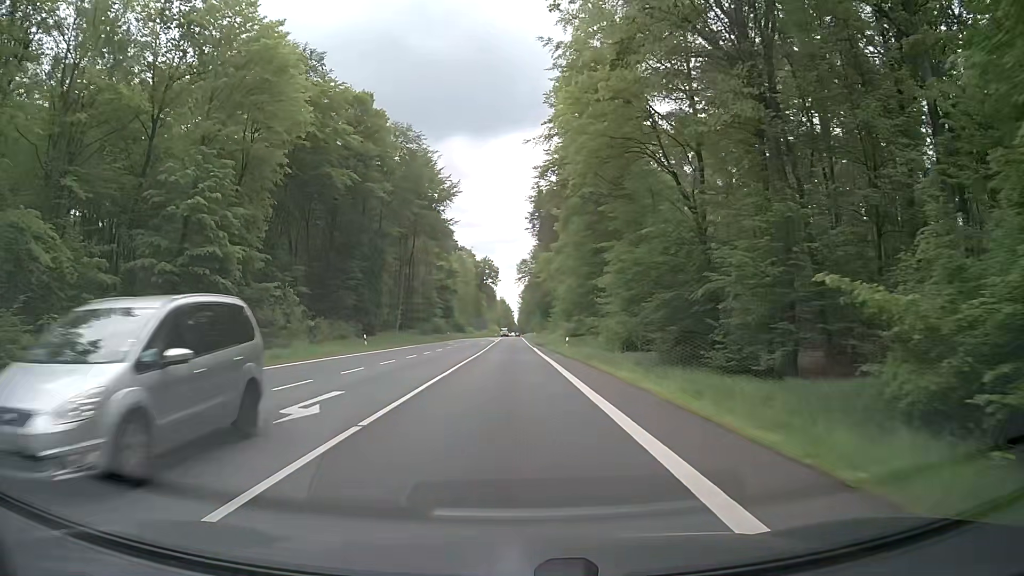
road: primary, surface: asphalt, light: Day
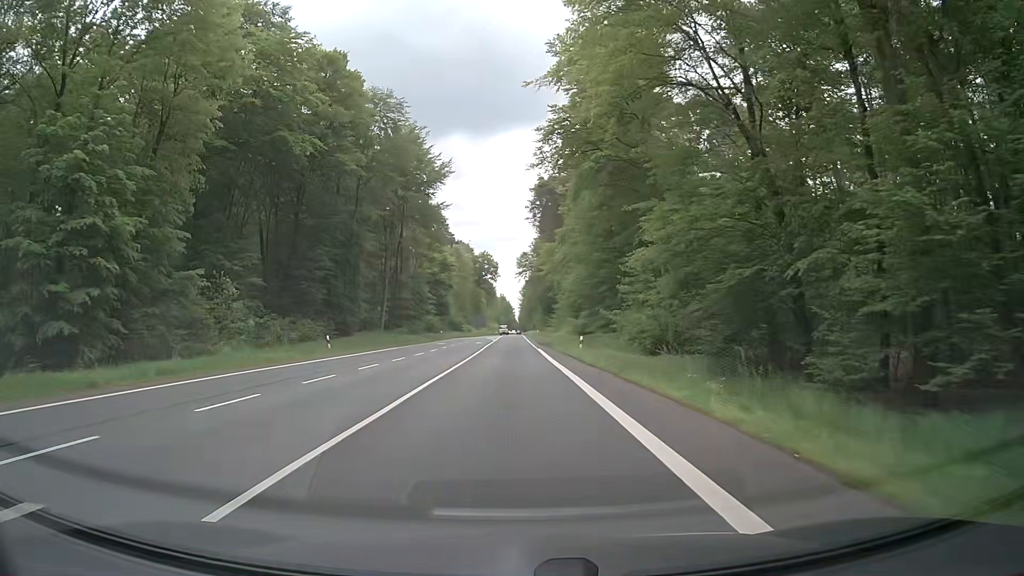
(0.0, +10.1) m; 0°
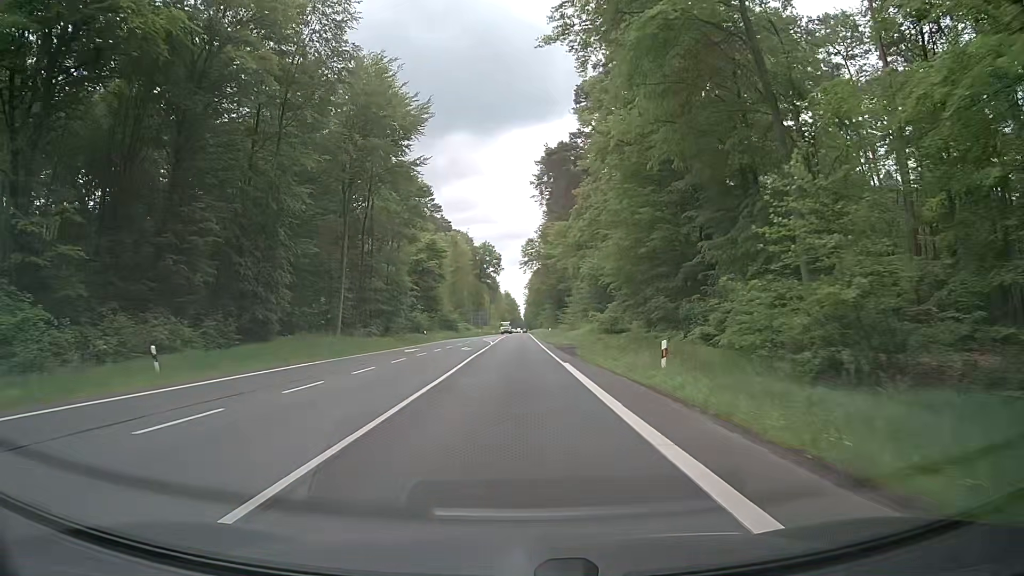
(+0.1, +20.7) m; 0°
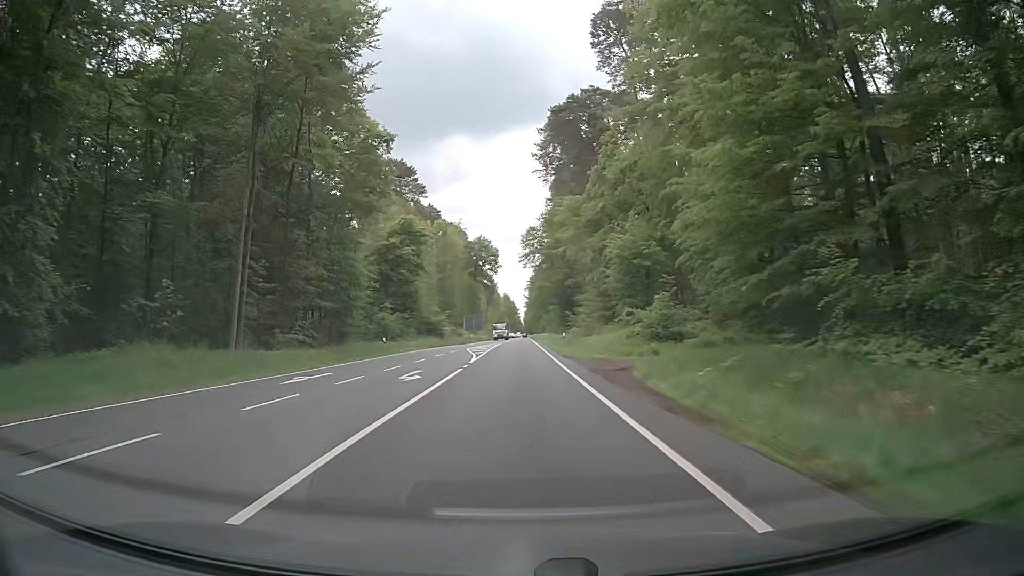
(0.0, +21.2) m; 0°
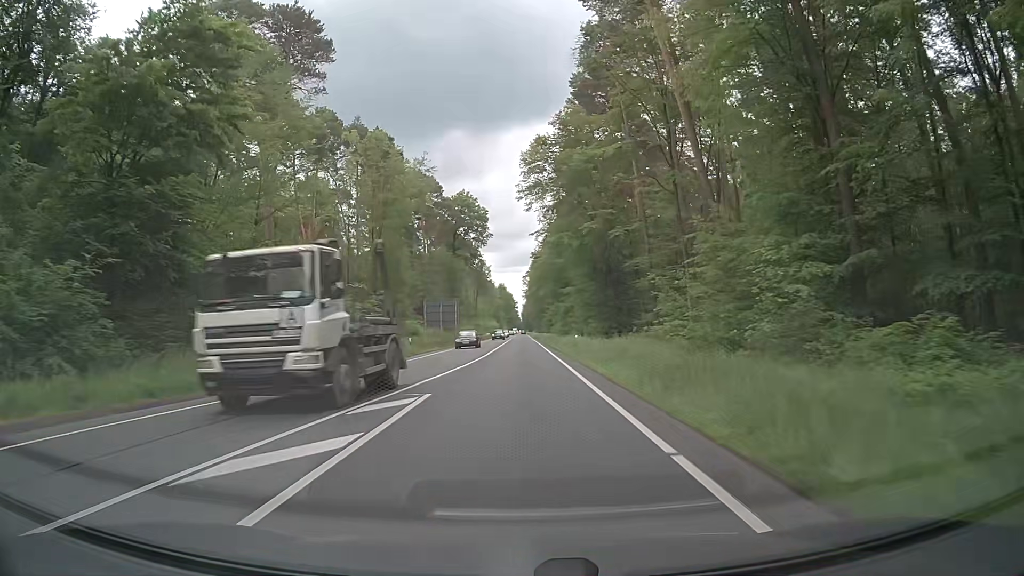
(+0.4, +54.0) m; +1°
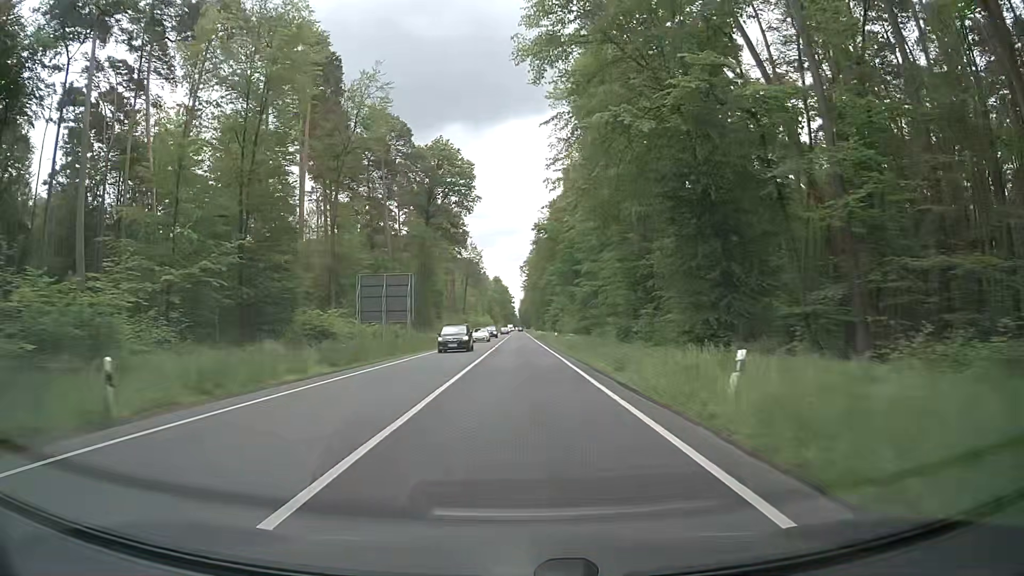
(-0.3, +32.9) m; 0°
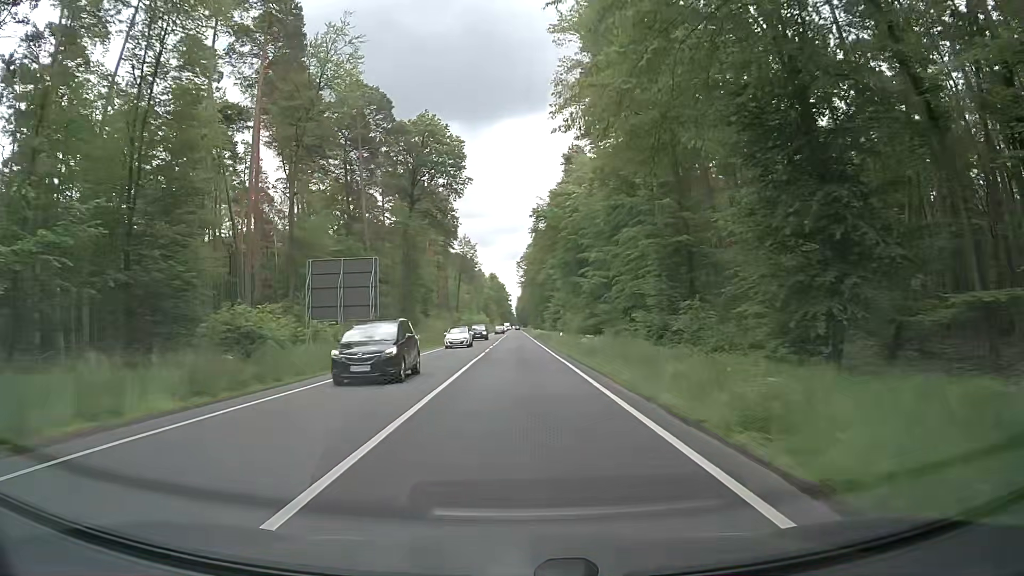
(+0.1, +11.0) m; +1°
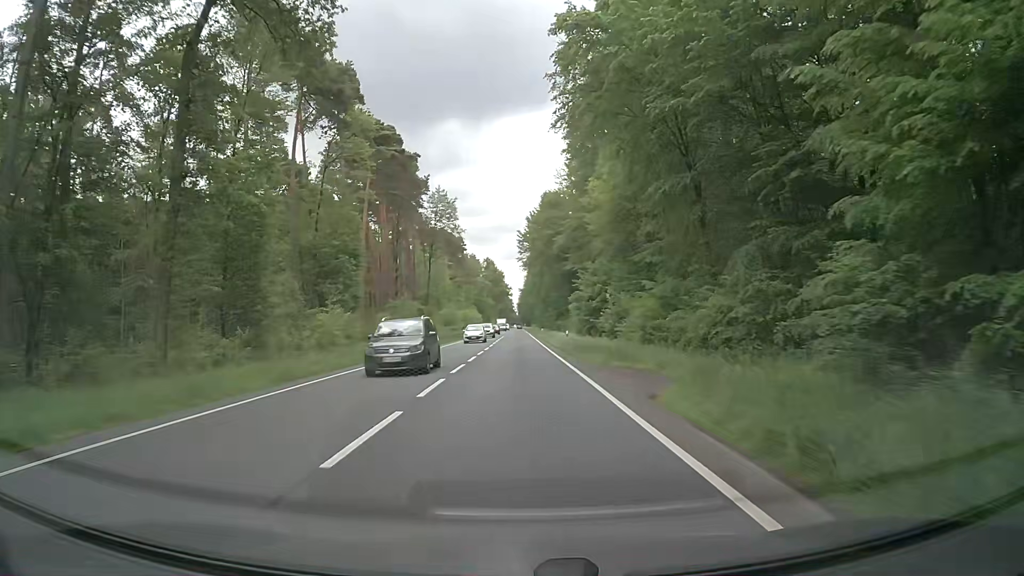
(-0.6, +55.4) m; -1°
(0, +10) (0, +20) (0, +30) (0, +40) (0, +50) (0, +60) (0, +70) (0, +80) (0, +90) (+1, +100) m
